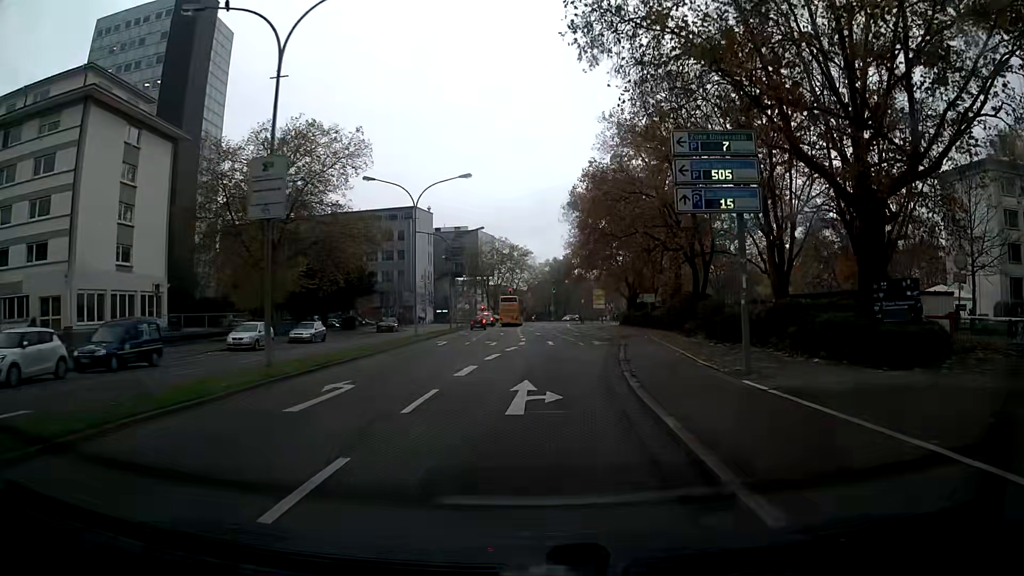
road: primary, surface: asphalt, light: Day
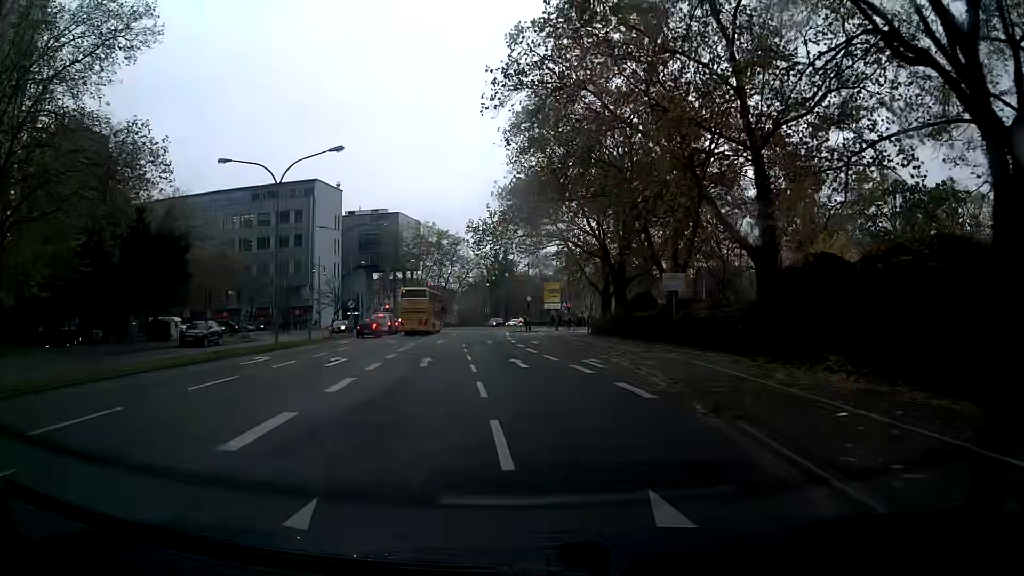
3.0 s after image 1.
(+1.8, +32.8) m; +4°
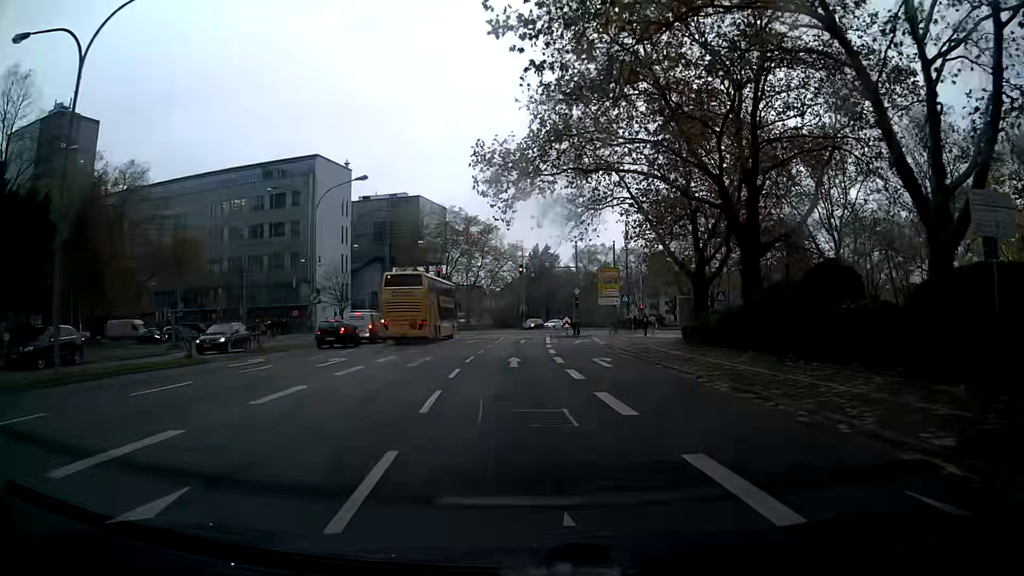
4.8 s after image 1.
(-0.5, +20.1) m; -3°
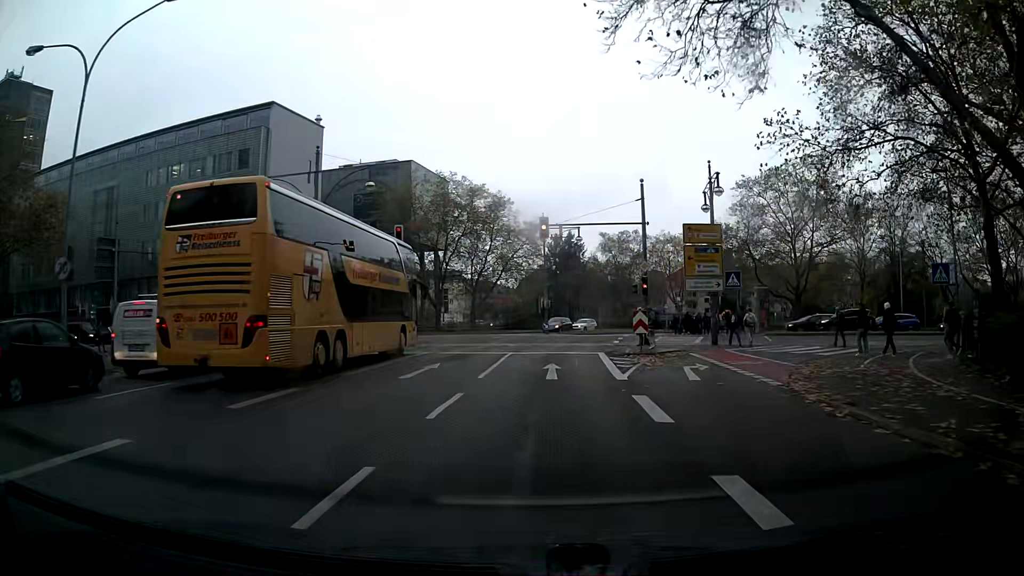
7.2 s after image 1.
(-0.4, +25.1) m; -1°
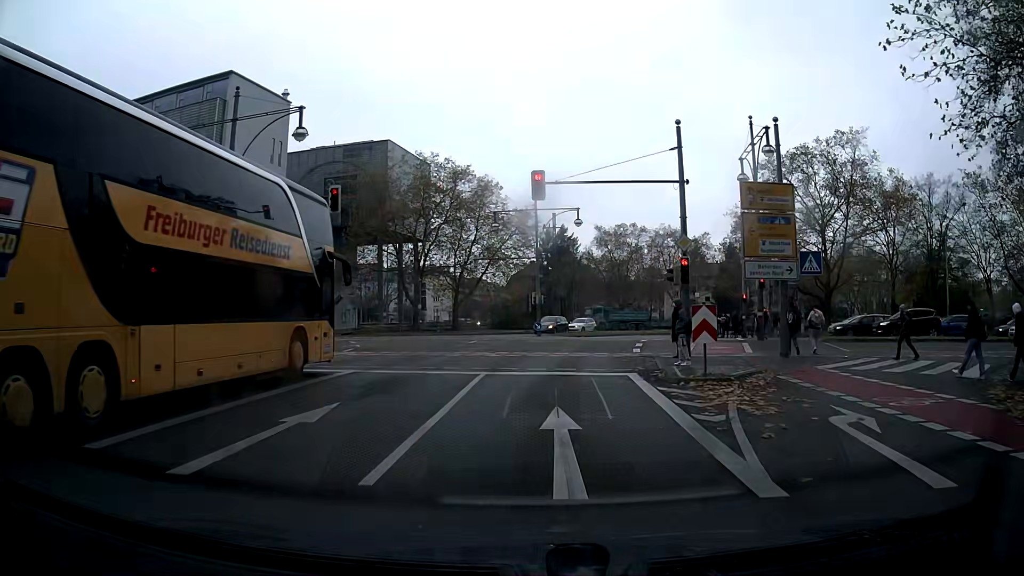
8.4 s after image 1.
(+0.1, +9.5) m; +1°
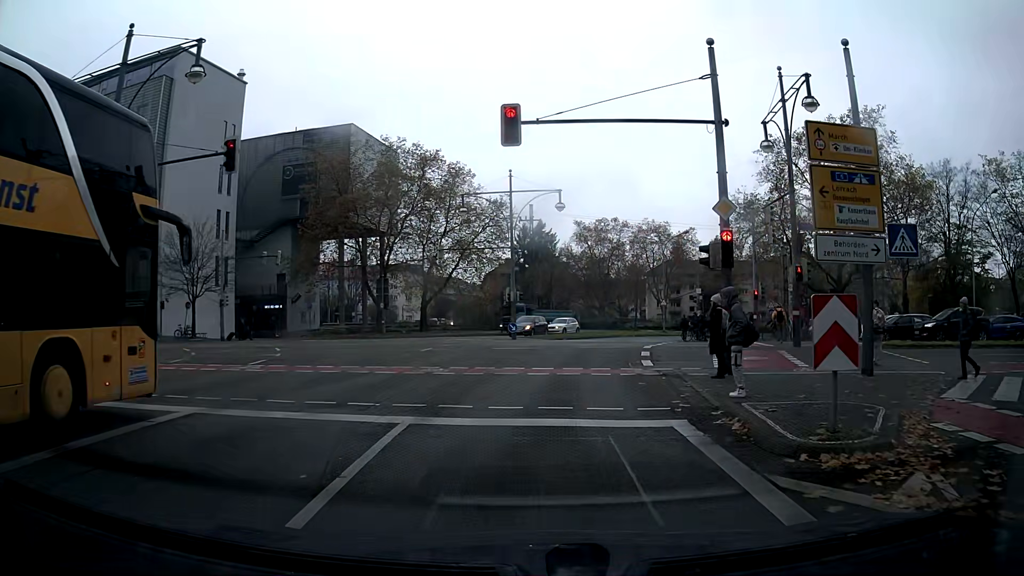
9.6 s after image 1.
(+0.1, +6.8) m; +4°
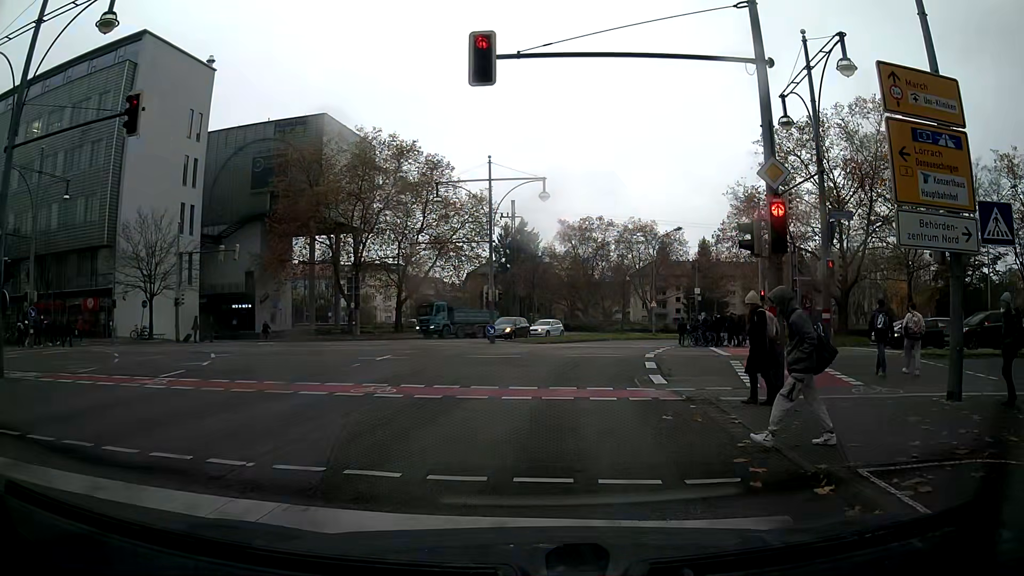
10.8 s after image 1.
(+0.1, +3.9) m; 0°
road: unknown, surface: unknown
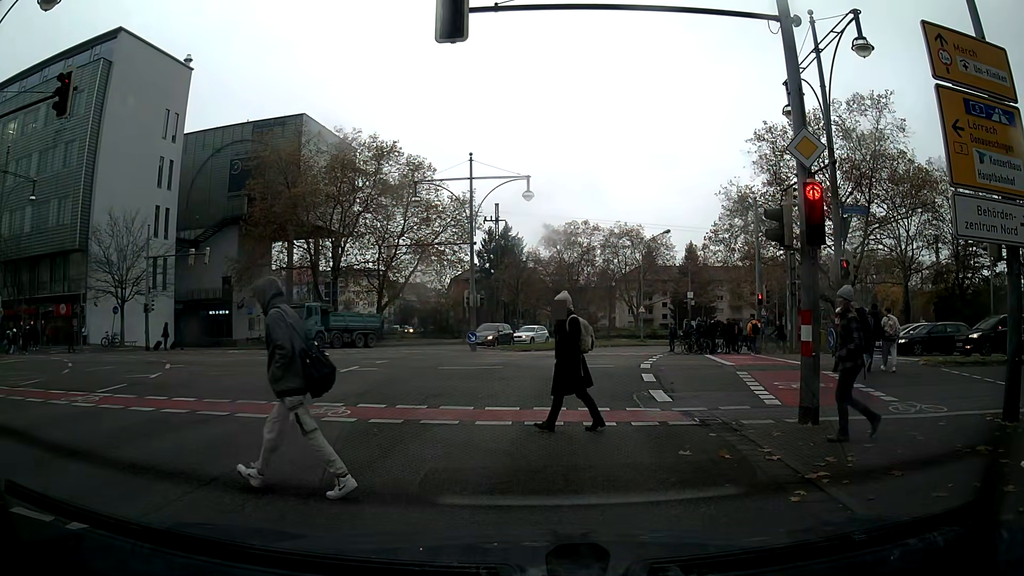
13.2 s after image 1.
(0.0, +2.0) m; 0°
